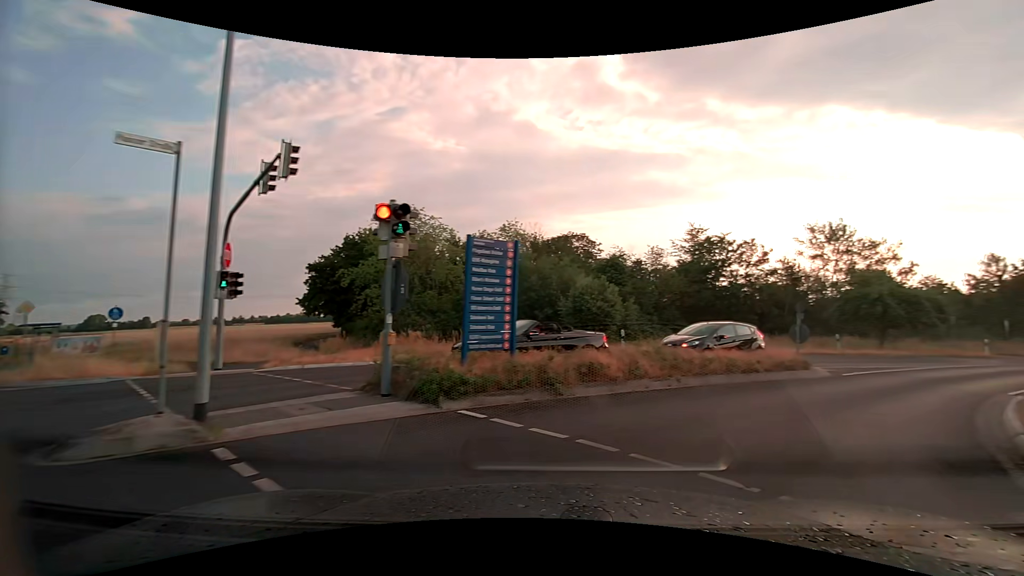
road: unclassified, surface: asphalt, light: Day
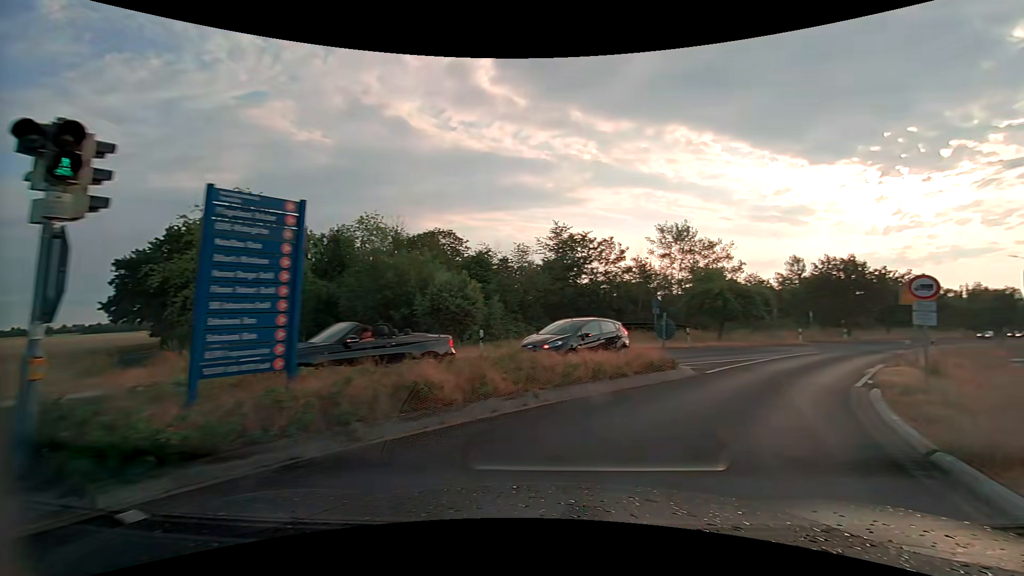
(+0.4, +3.1) m; +15°
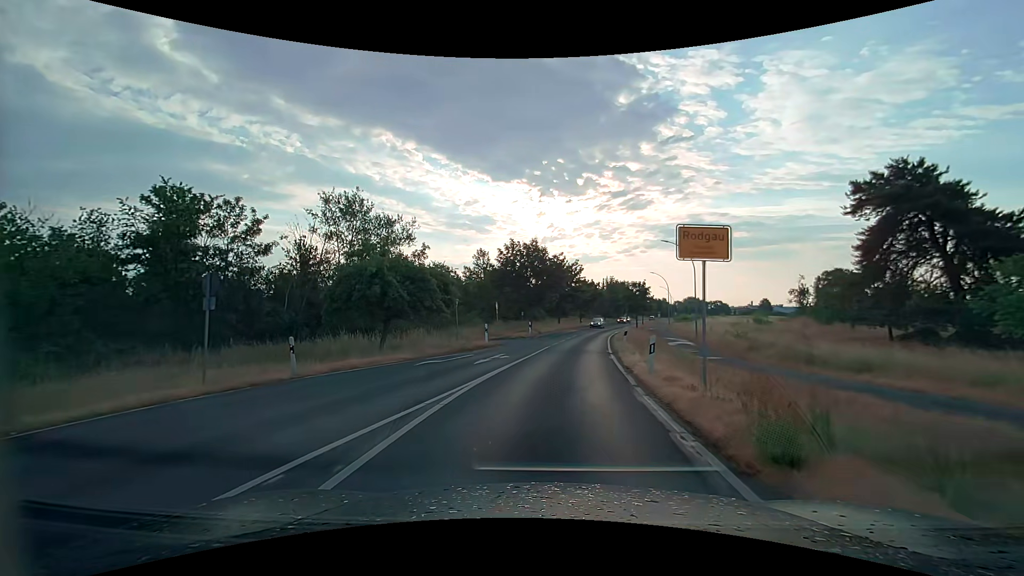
(+6.1, +15.4) m; +32°
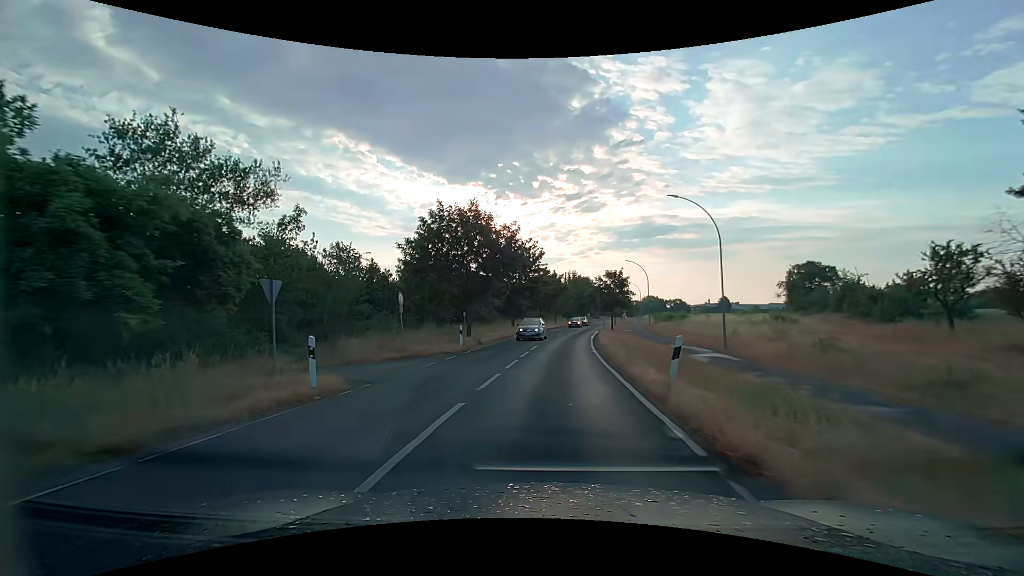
(+0.7, +17.3) m; +5°
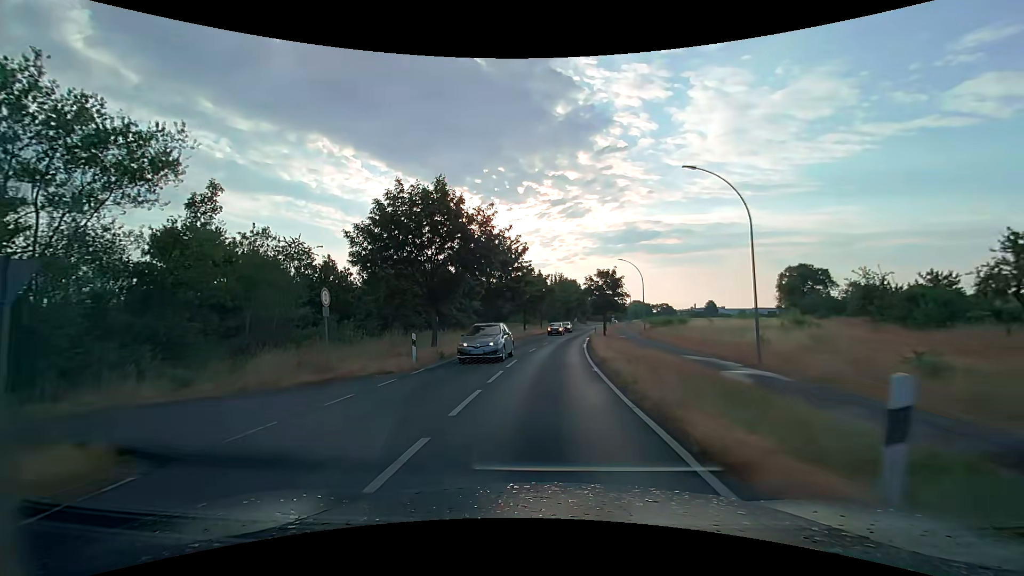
(+0.1, +6.6) m; +2°
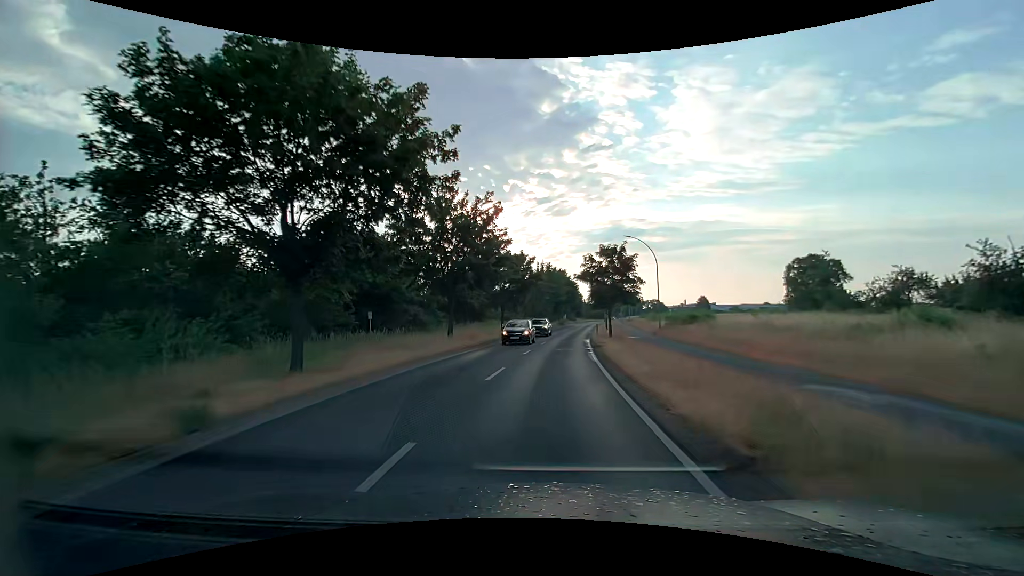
(+0.2, +14.3) m; +1°
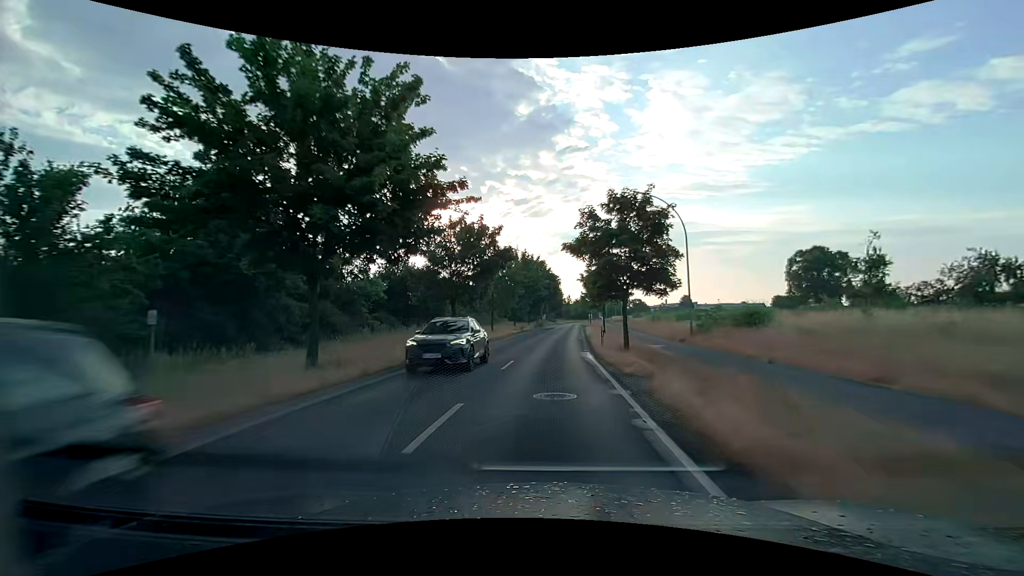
(+0.3, +15.6) m; +3°
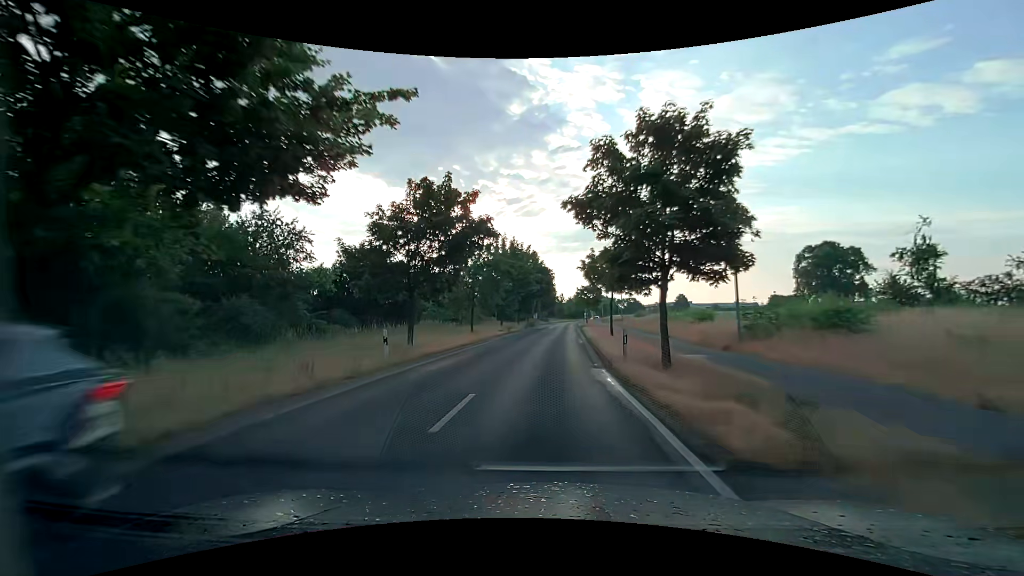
(+0.1, +8.2) m; +1°
(0, +10) (0, +20) (+1, +30) (+1, +40) (+2, +50) (+2, +60) (+3, +70) (+3, +80) (+4, +90) (+4, +100) m
